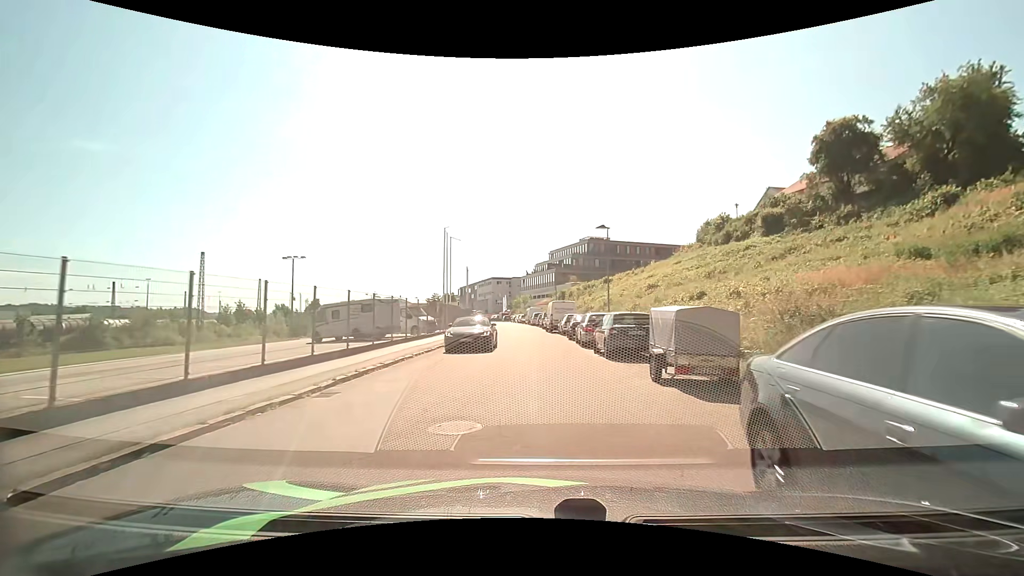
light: Day
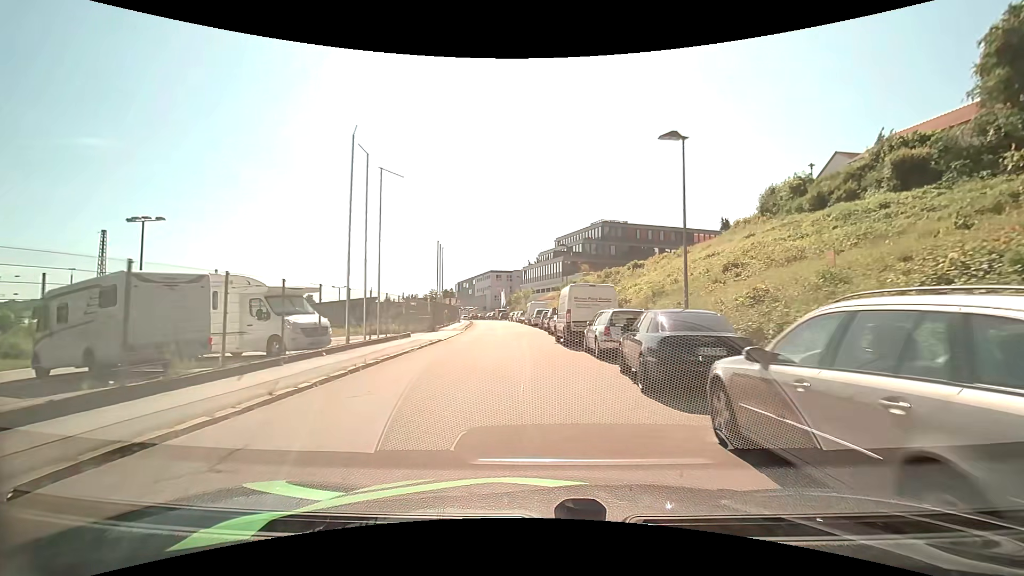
(-0.1, +19.3) m; 0°
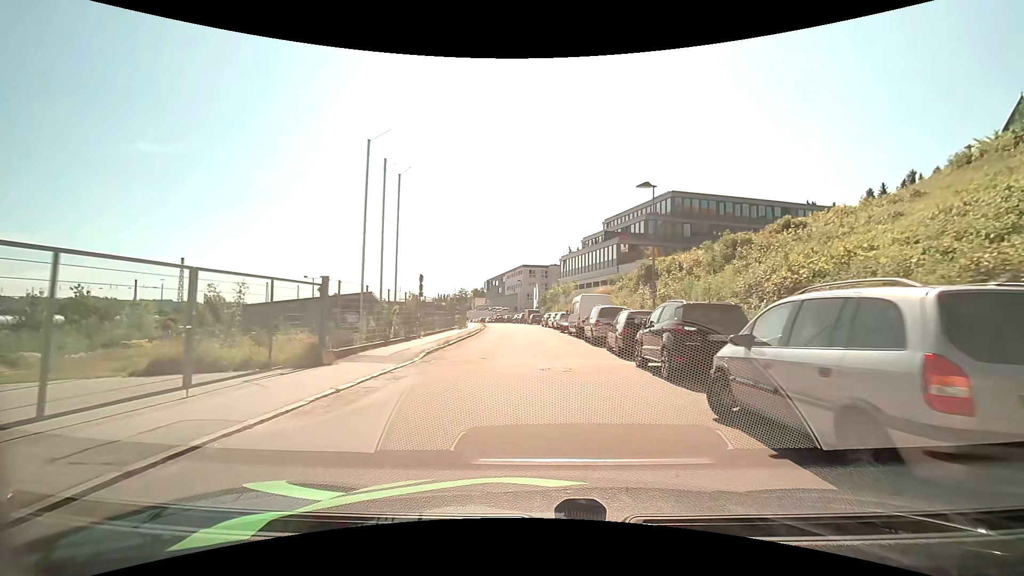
(-1.2, +24.6) m; -5°
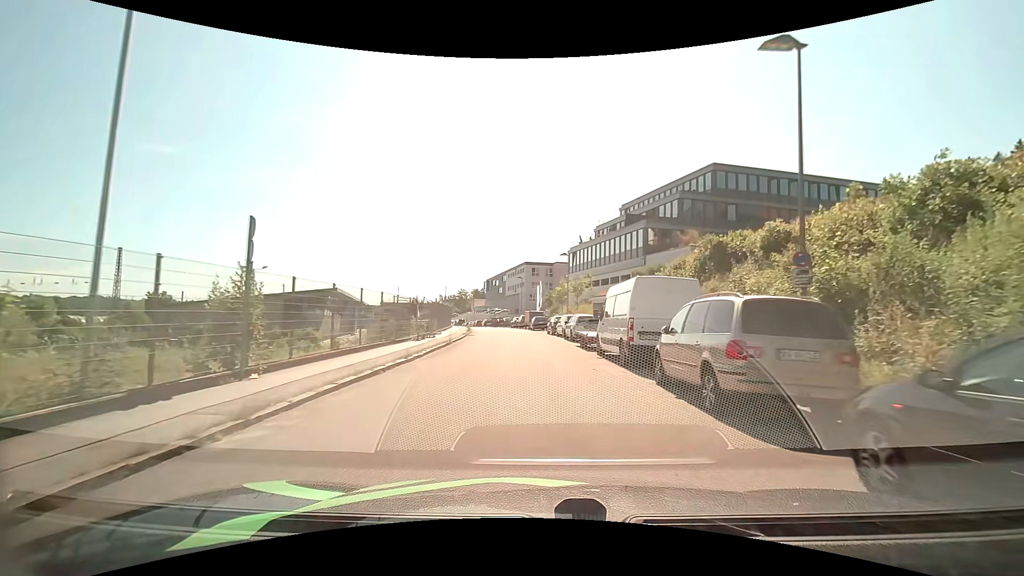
(+0.1, +14.6) m; 0°
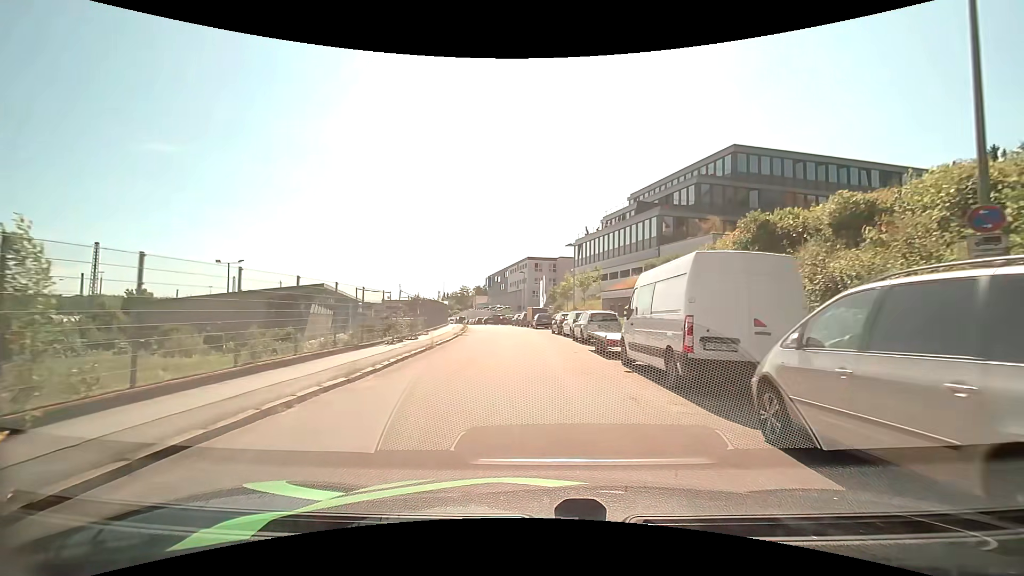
(0.0, +4.7) m; -1°
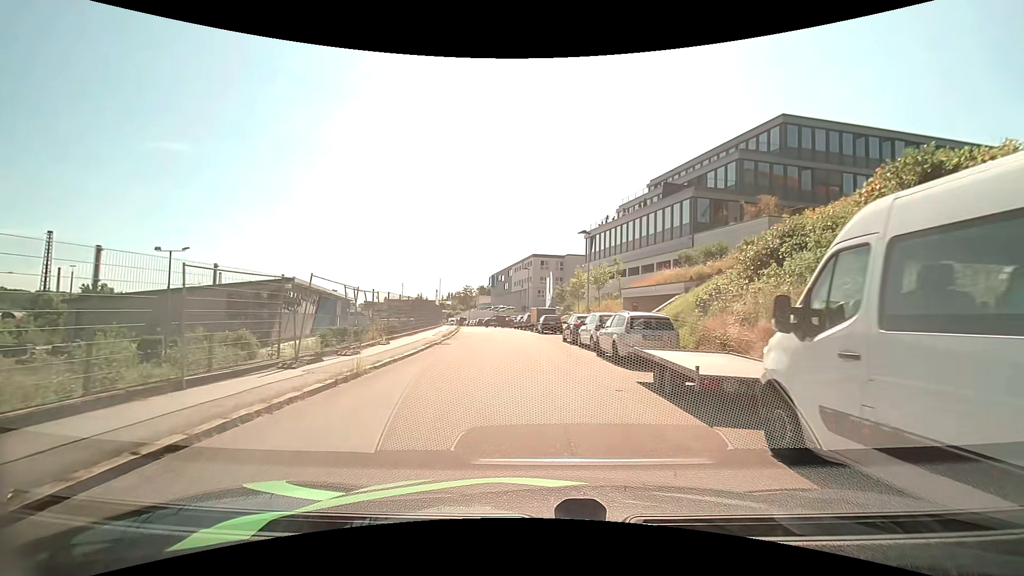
(0.0, +8.2) m; 0°
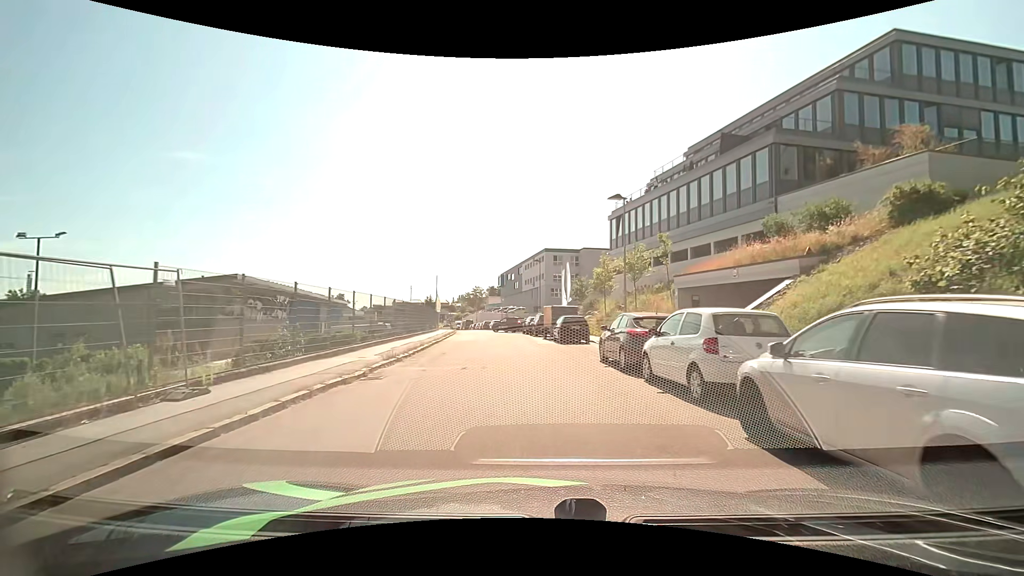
(-0.1, +11.6) m; -1°
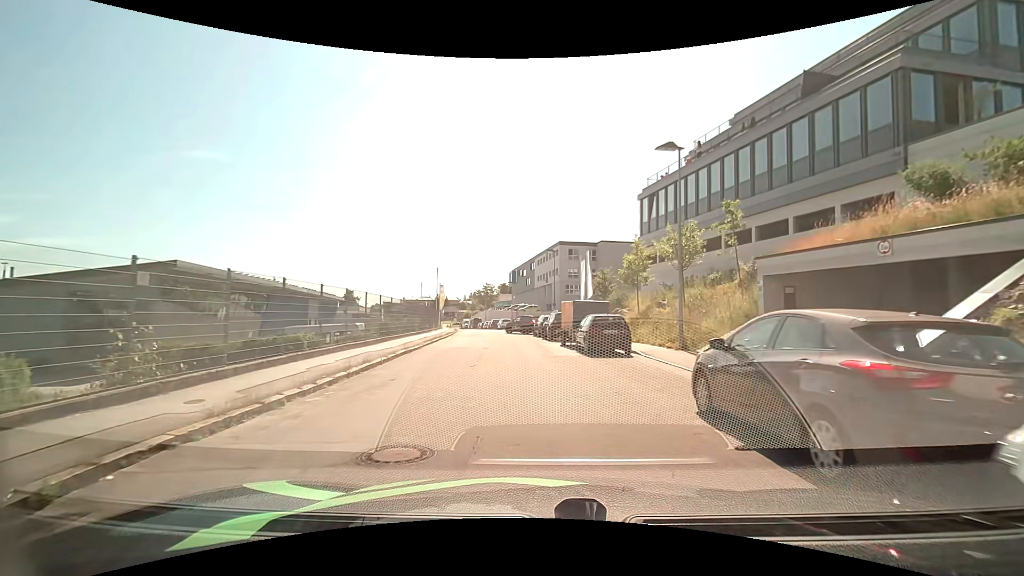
(-0.2, +8.1) m; -1°
(0, +10) (-1, +20) (-2, +30) (-3, +40) (-5, +50) (-6, +60) (-8, +69) (-10, +79) (-12, +89) (-14, +99) m
